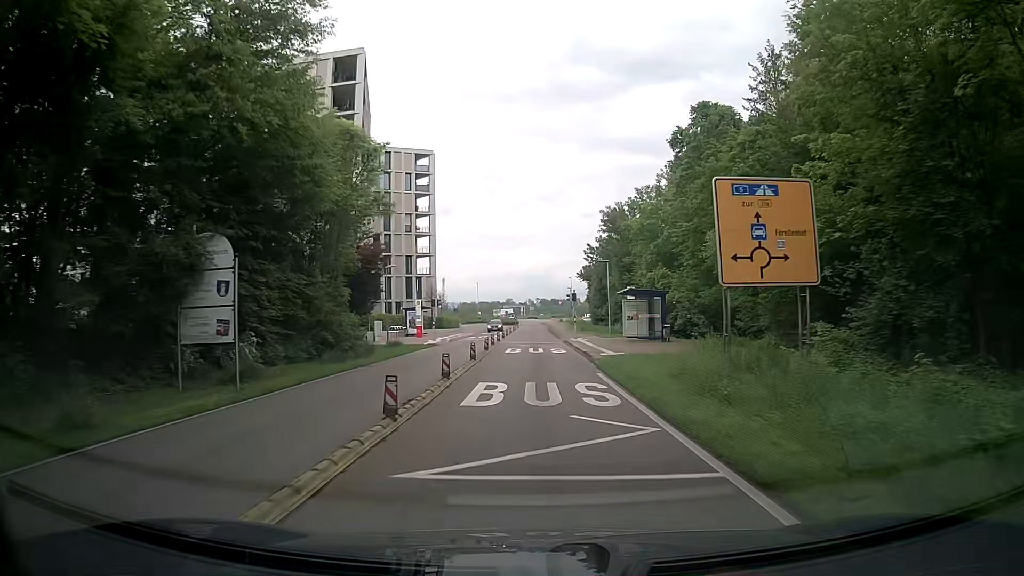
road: tertiary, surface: asphalt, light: Day
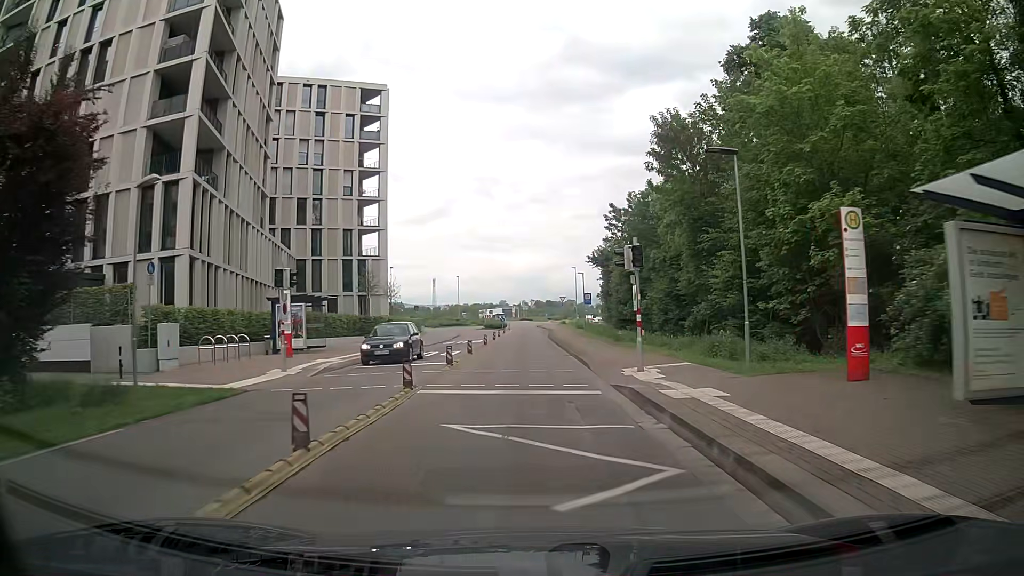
(+0.4, +28.9) m; +1°
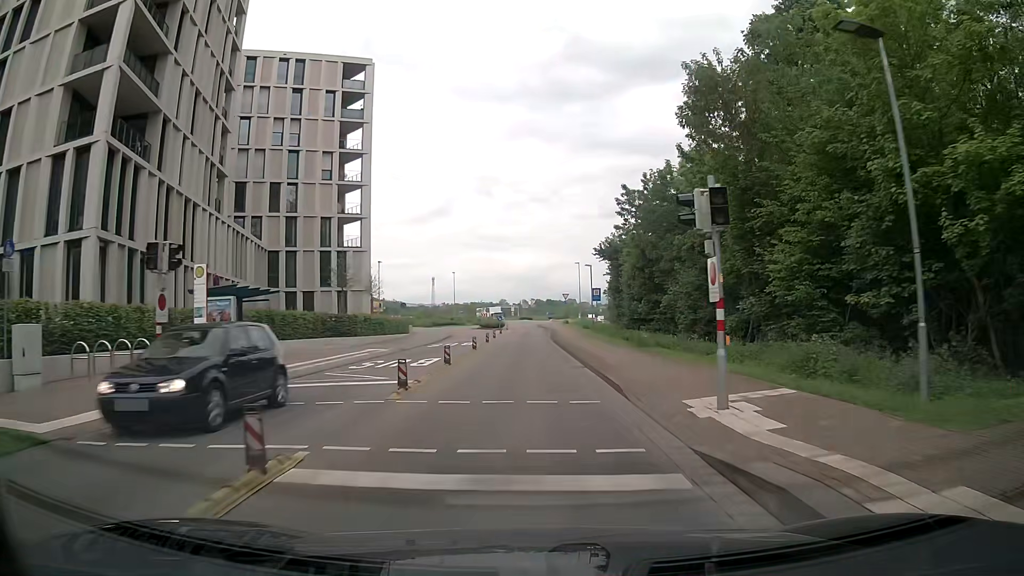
(0.0, +7.2) m; 0°
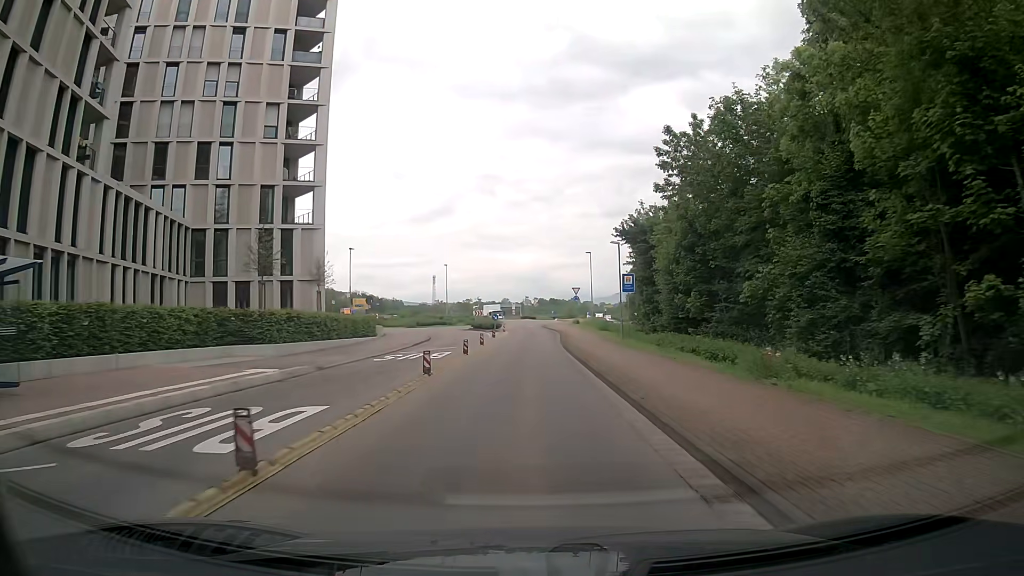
(0.0, +14.1) m; 0°
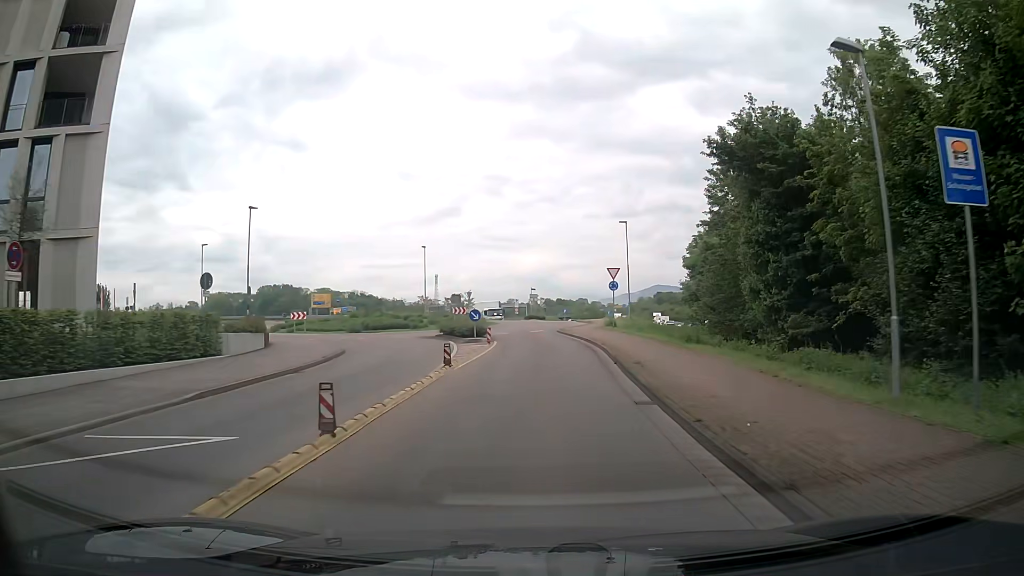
(-0.1, +25.8) m; 0°
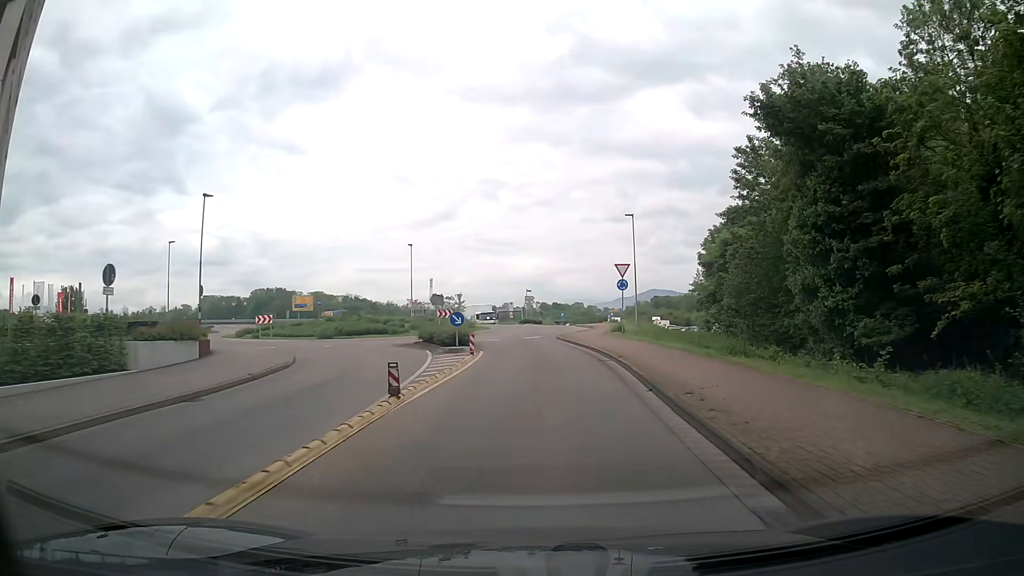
(0.0, +5.8) m; 0°
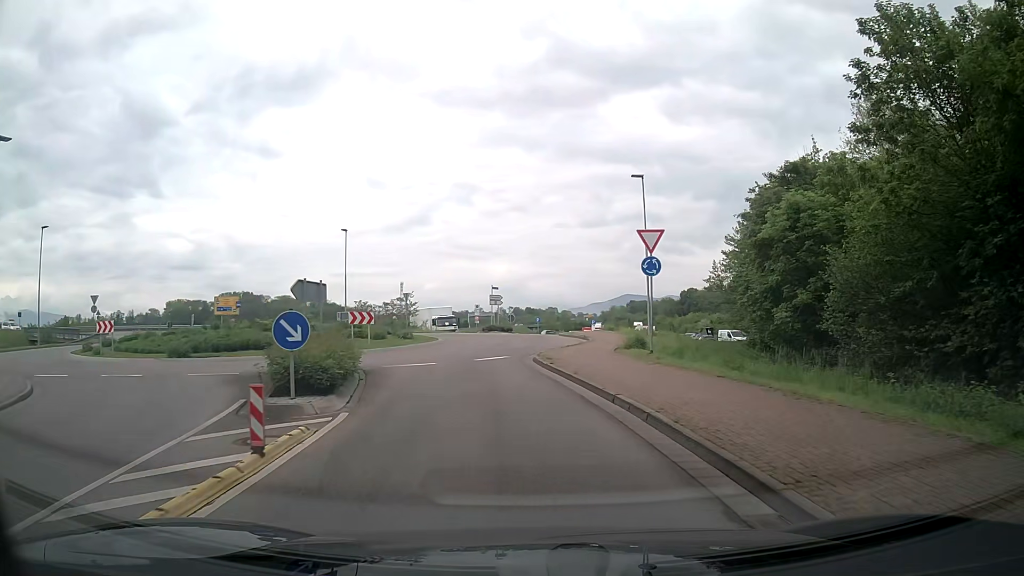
(+0.3, +15.2) m; +2°
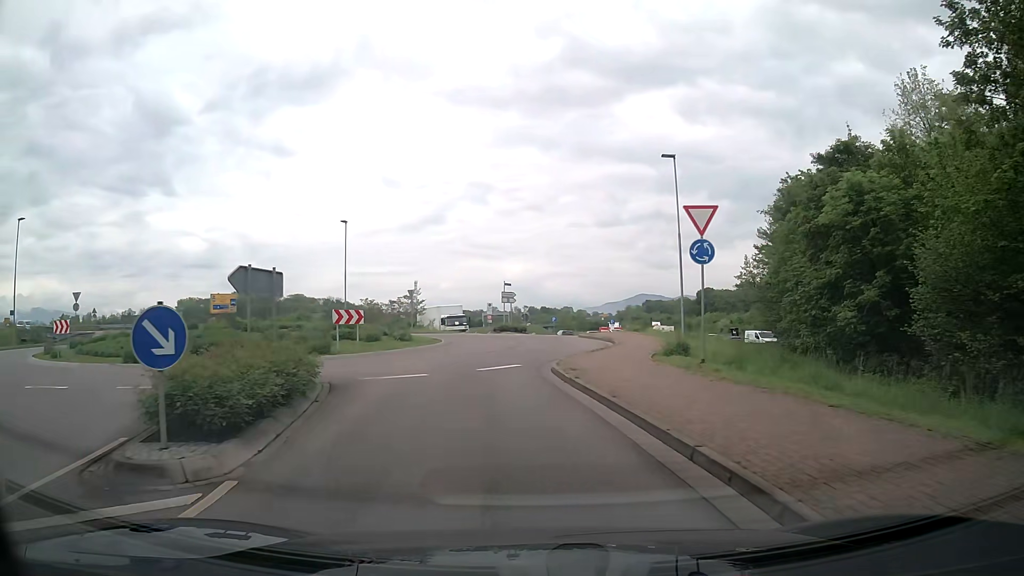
(-0.1, +4.3) m; -1°
(-1, +10) (-2, +20) (-1, +30) (-3, +39) (-12, +45) (-21, +48) (-29, +54) (-37, +60) (-46, +65) (-55, +69) m
